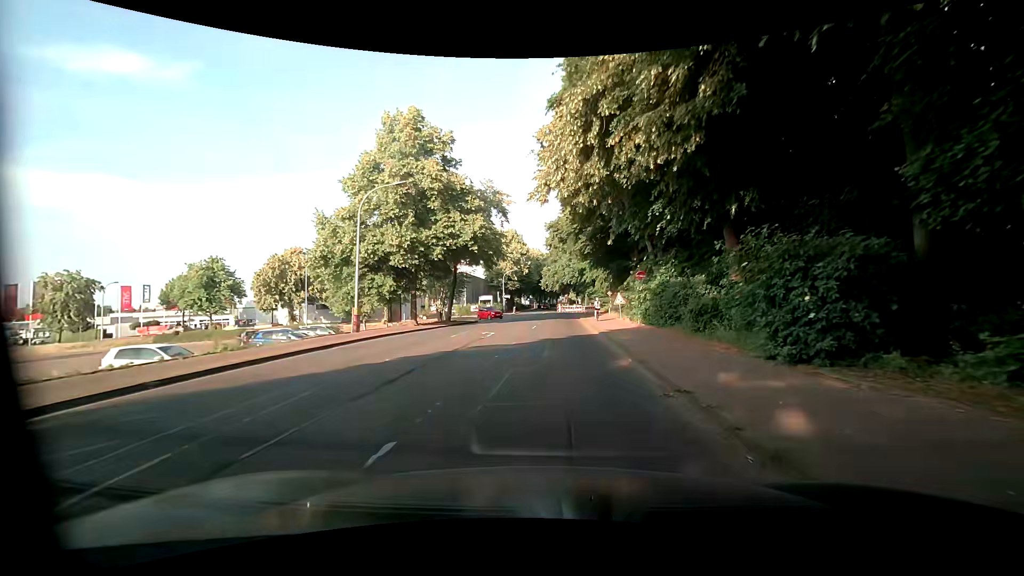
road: tertiary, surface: asphalt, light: Day
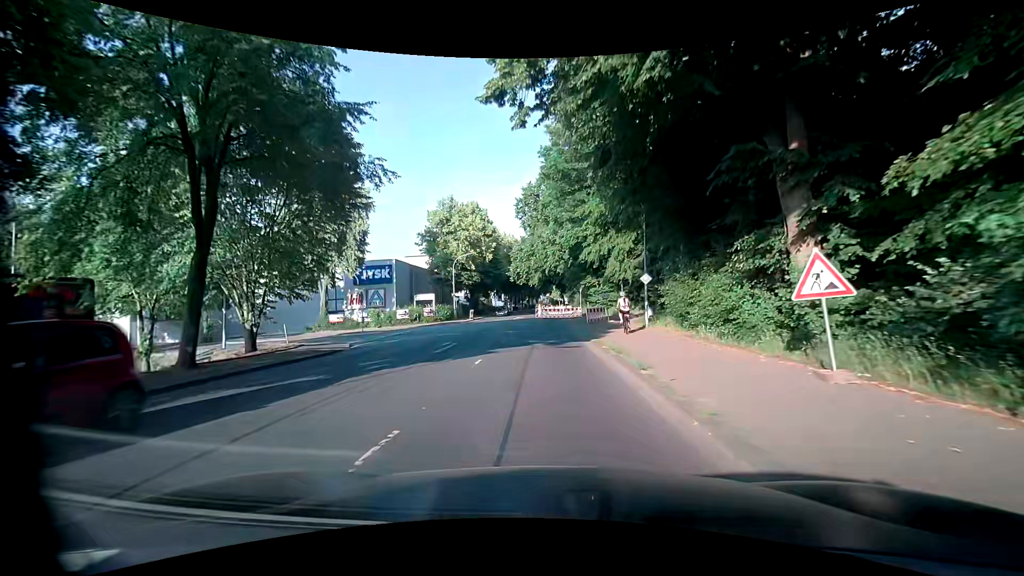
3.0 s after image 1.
(+0.7, +29.8) m; +2°
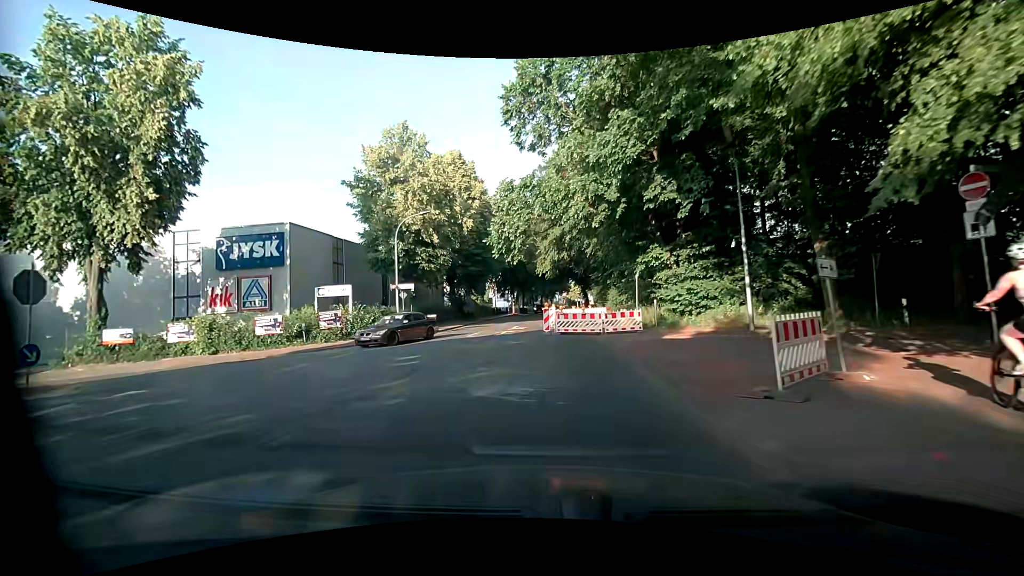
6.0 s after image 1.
(-0.5, +25.8) m; -2°
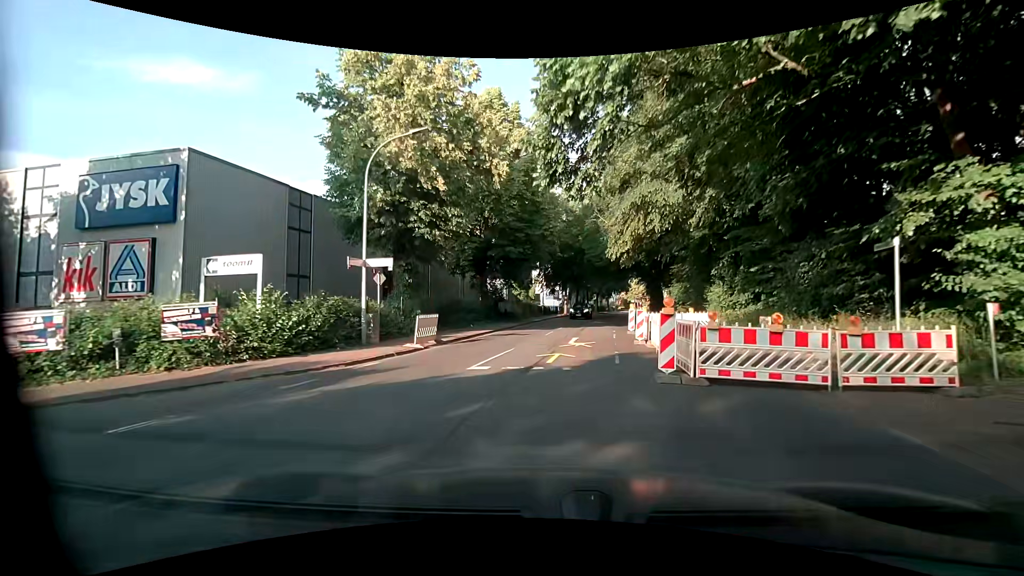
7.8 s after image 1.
(-1.3, +14.3) m; -6°
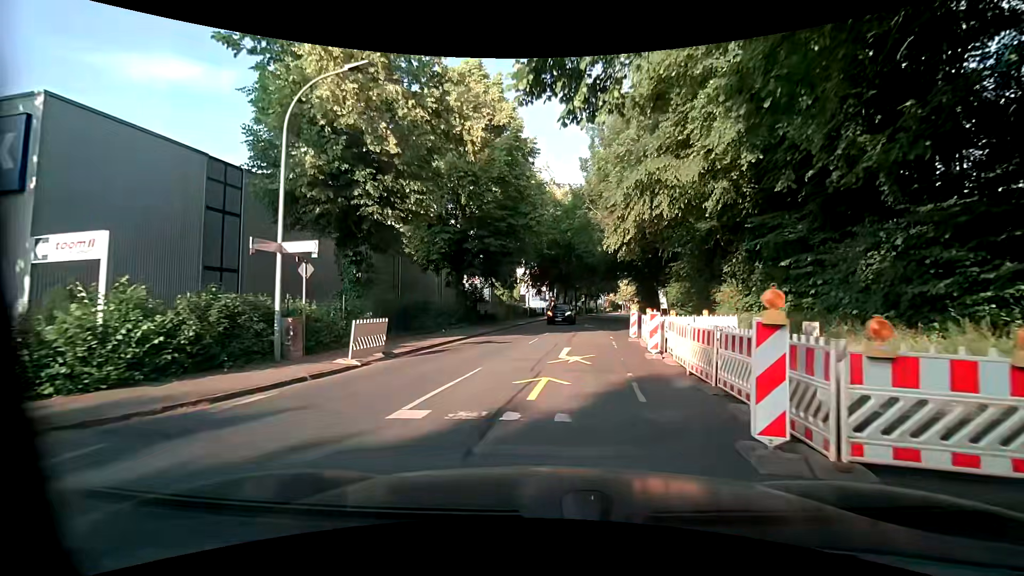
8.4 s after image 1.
(0.0, +4.7) m; +2°
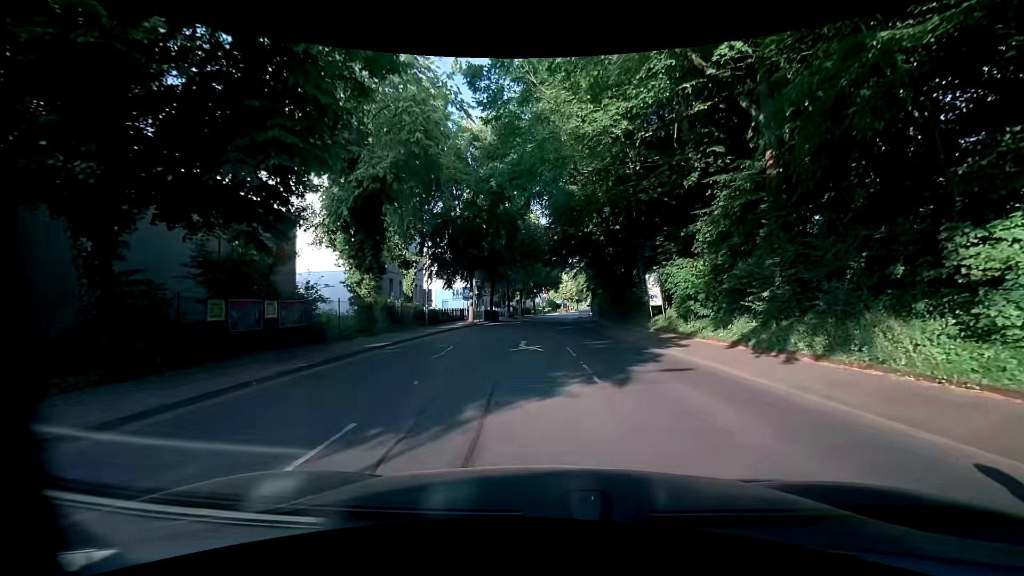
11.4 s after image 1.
(+1.2, +22.5) m; +6°
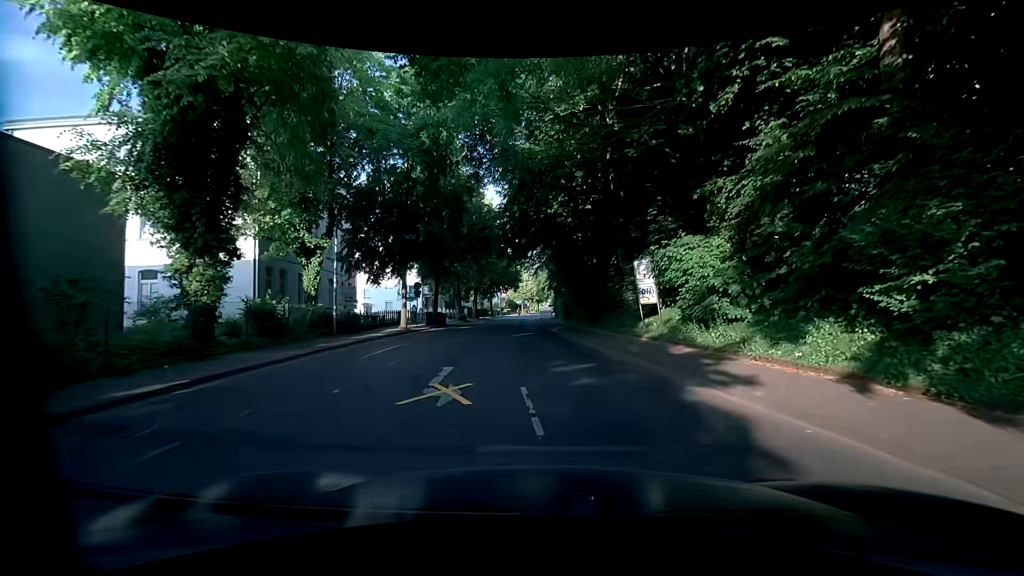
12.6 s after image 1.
(+0.4, +8.7) m; +4°
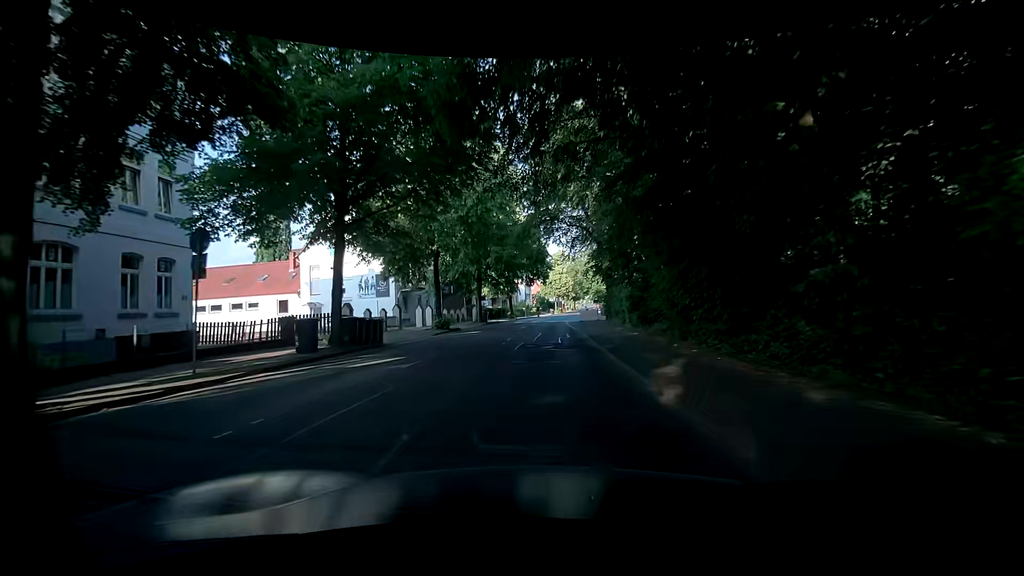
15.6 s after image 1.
(-0.1, +25.2) m; -2°
(0, +10) (0, +20) (0, +30) (0, +40) (0, +50) (+1, +60) (+2, +70) (+3, +80) (+4, +90) (+6, +100) m
